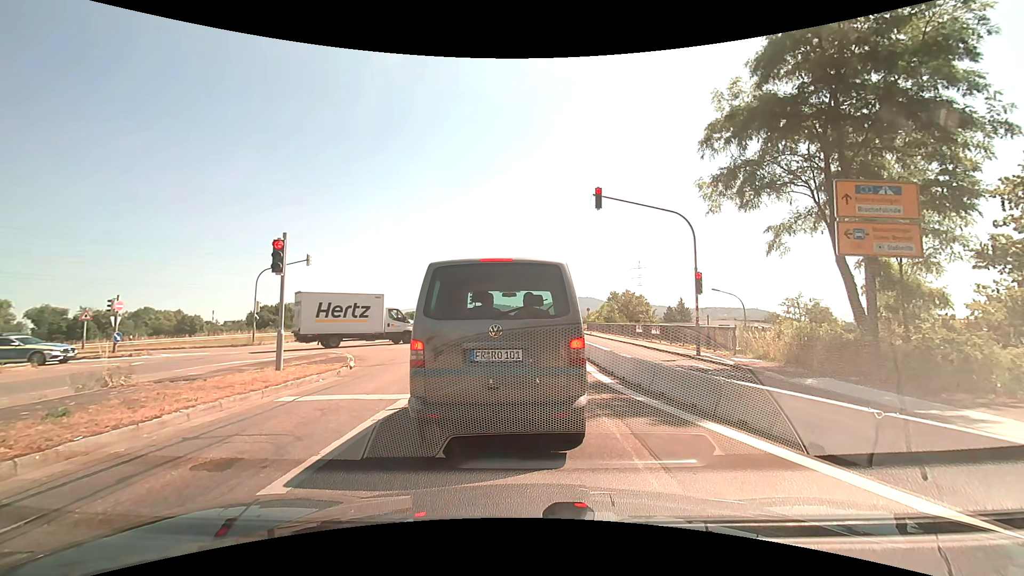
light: Day
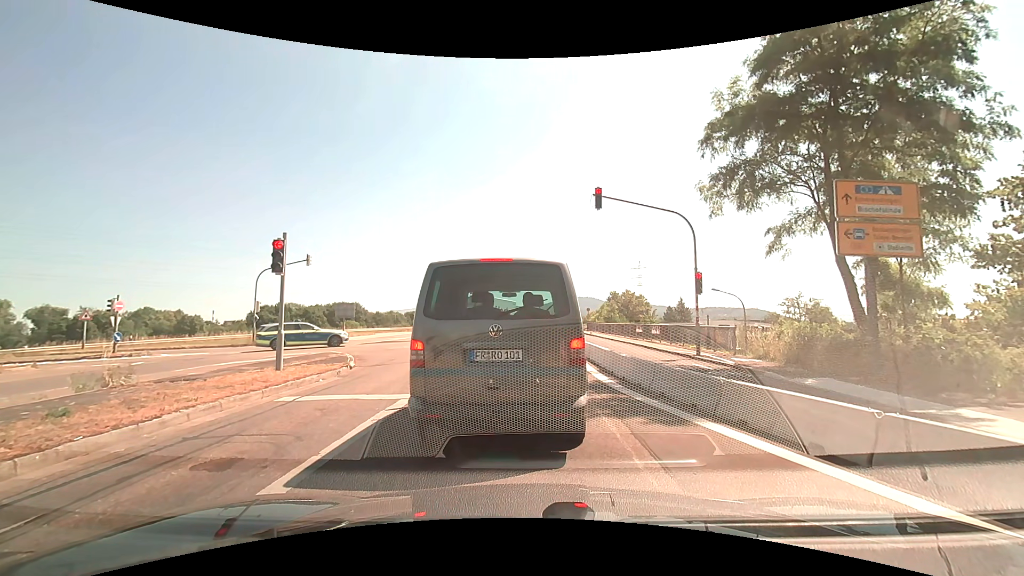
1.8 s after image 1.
(0.0, 0.0) m; 0°
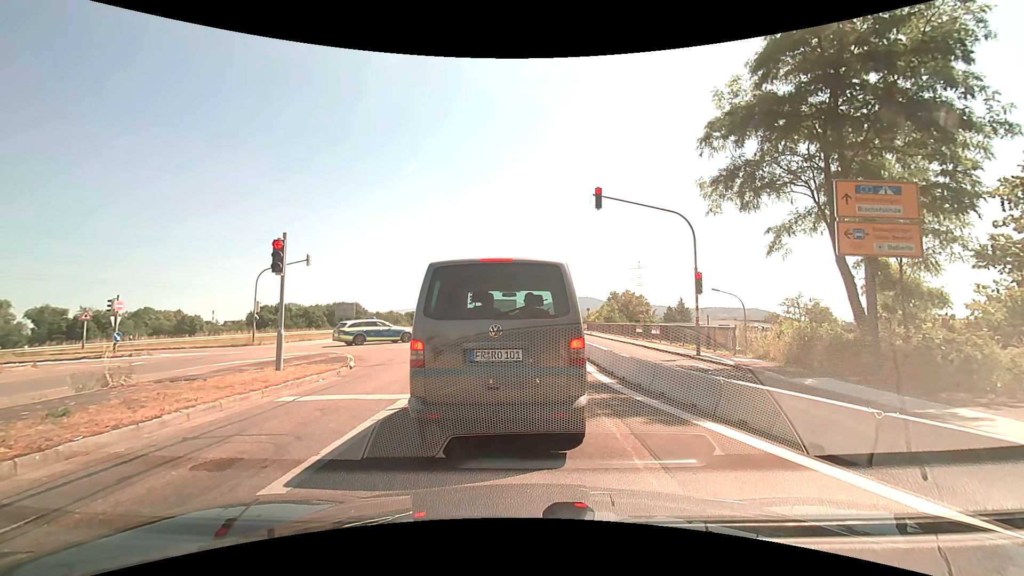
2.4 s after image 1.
(0.0, 0.0) m; 0°
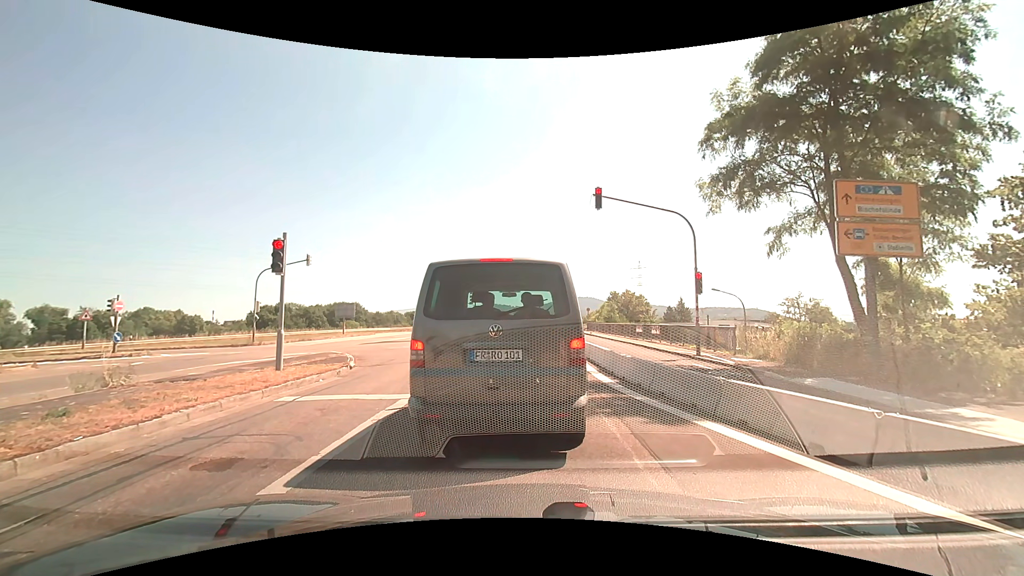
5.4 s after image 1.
(0.0, 0.0) m; 0°
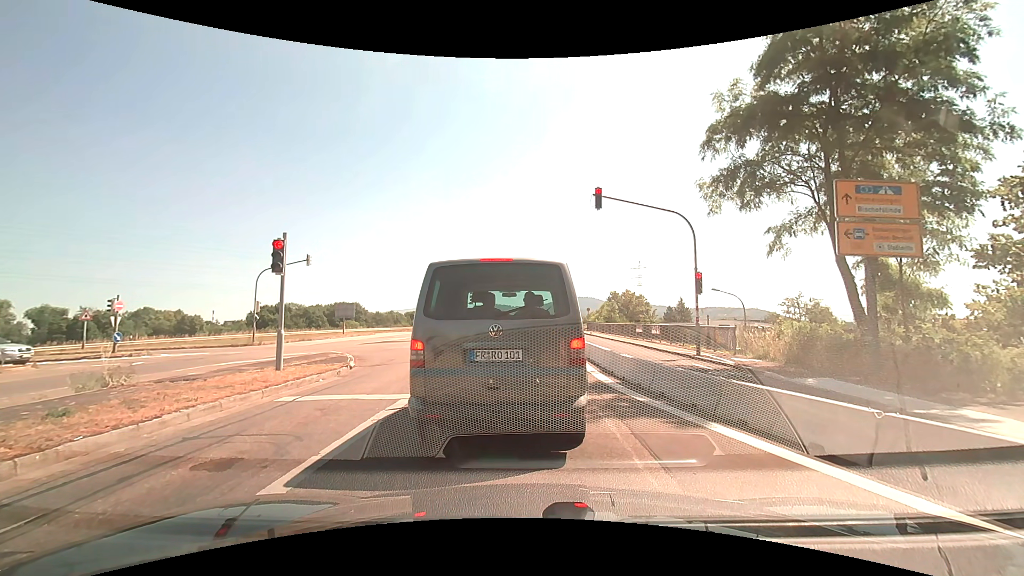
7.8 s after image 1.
(0.0, 0.0) m; 0°
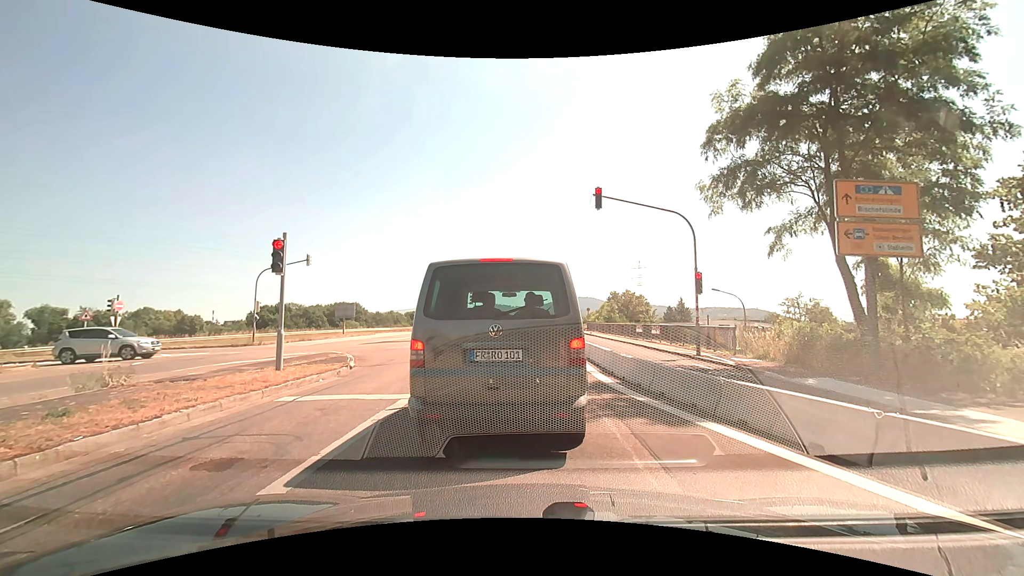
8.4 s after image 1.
(0.0, 0.0) m; 0°
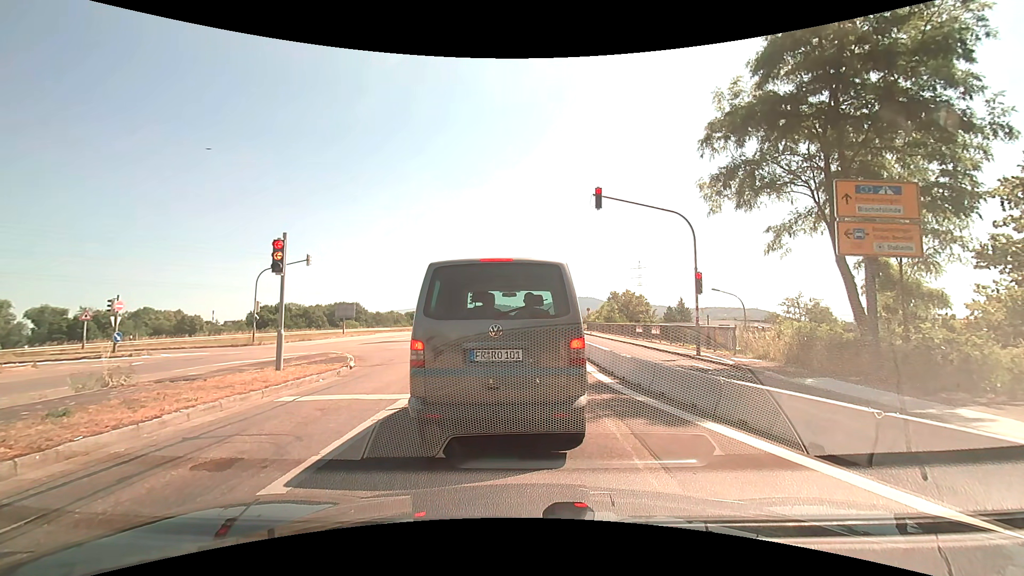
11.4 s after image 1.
(0.0, 0.0) m; 0°
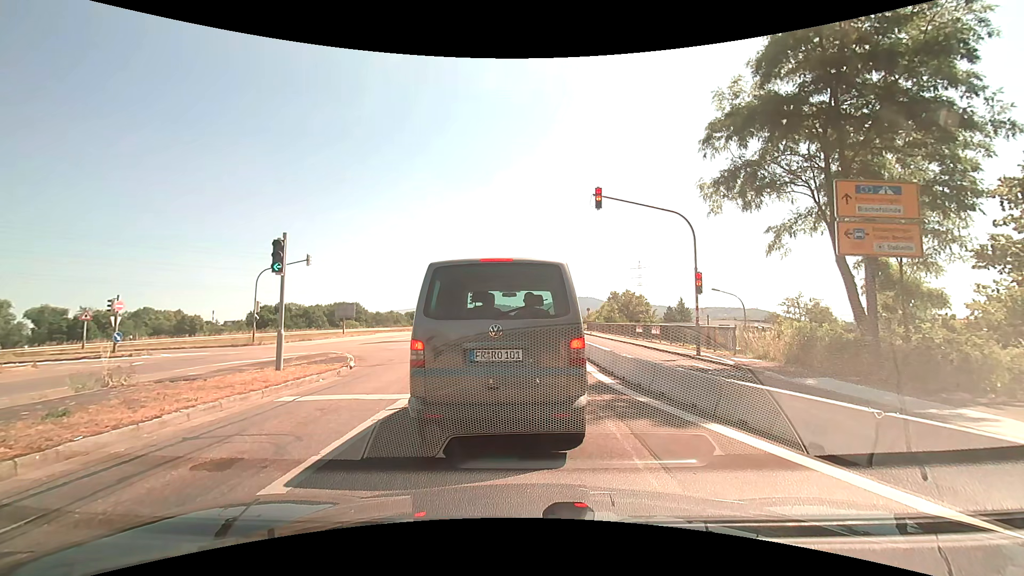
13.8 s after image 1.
(0.0, 0.0) m; 0°
(-1, +10) (-2, +20) (-2, +30) (-3, +40) (-4, +50) (-5, +60) (-6, +70) (-7, +80) (-8, +90) (-9, +100) m
